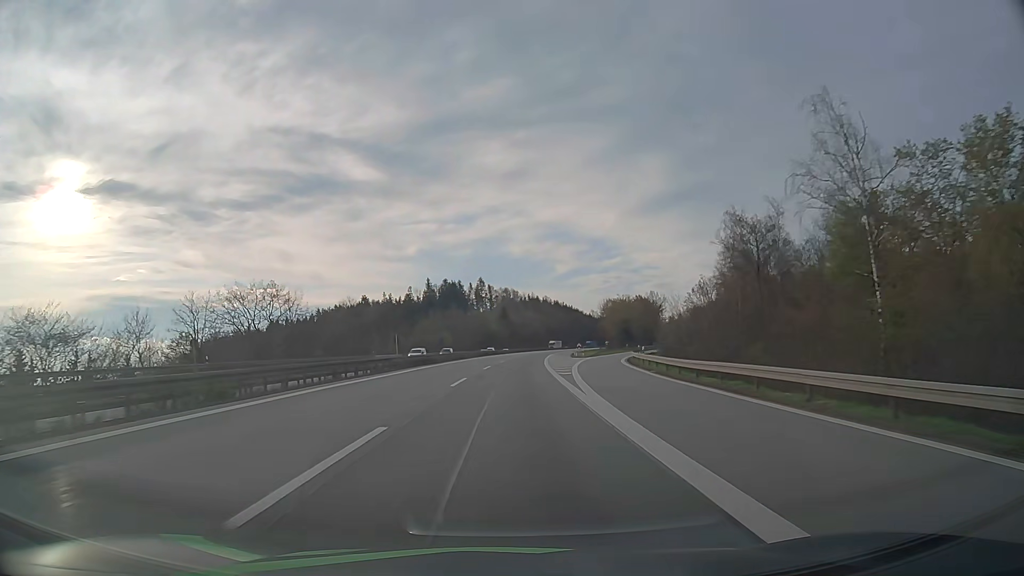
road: motorway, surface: asphalt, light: Day
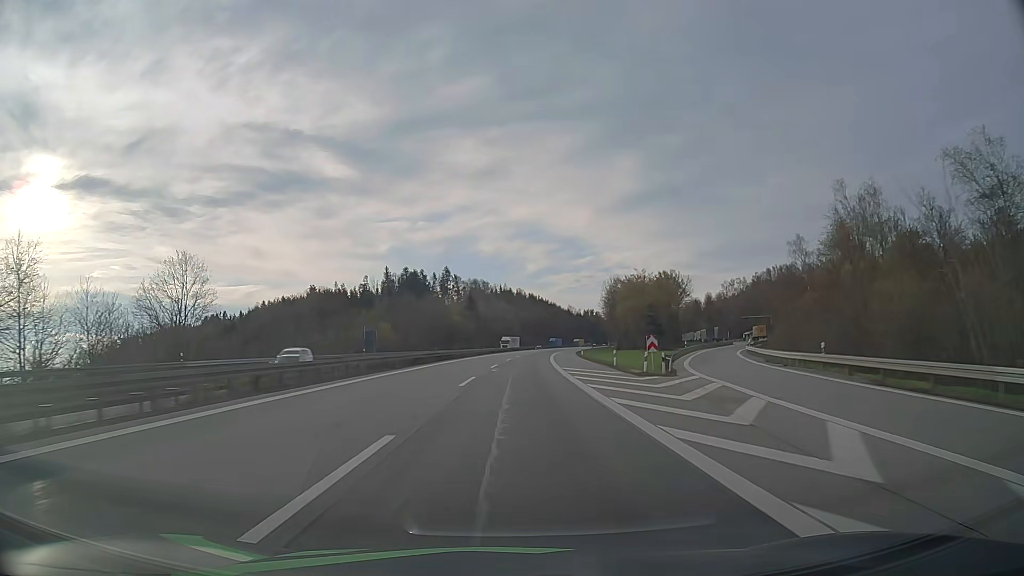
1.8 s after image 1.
(+1.1, +55.4) m; +2°
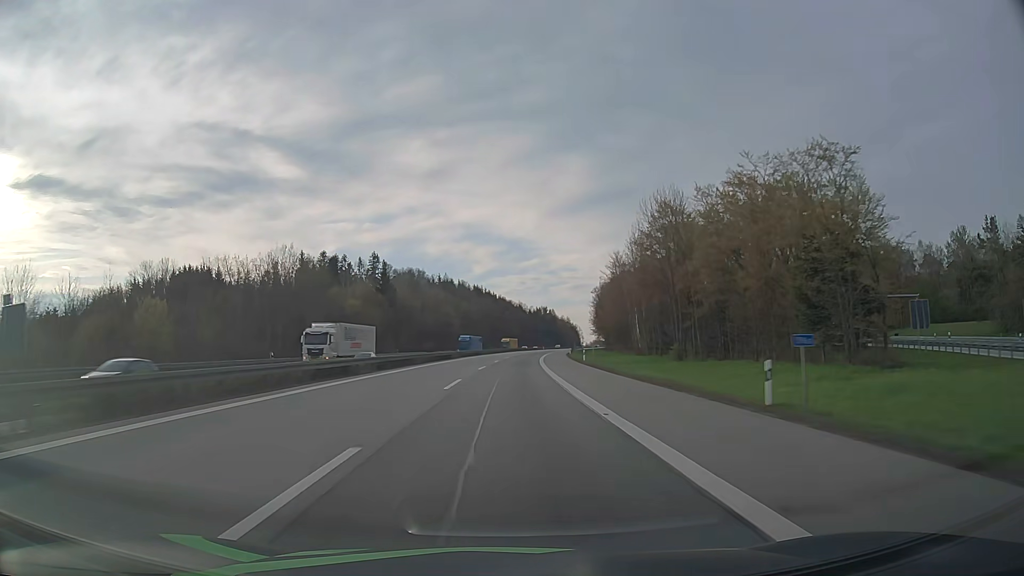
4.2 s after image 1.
(+3.0, +73.6) m; +5°
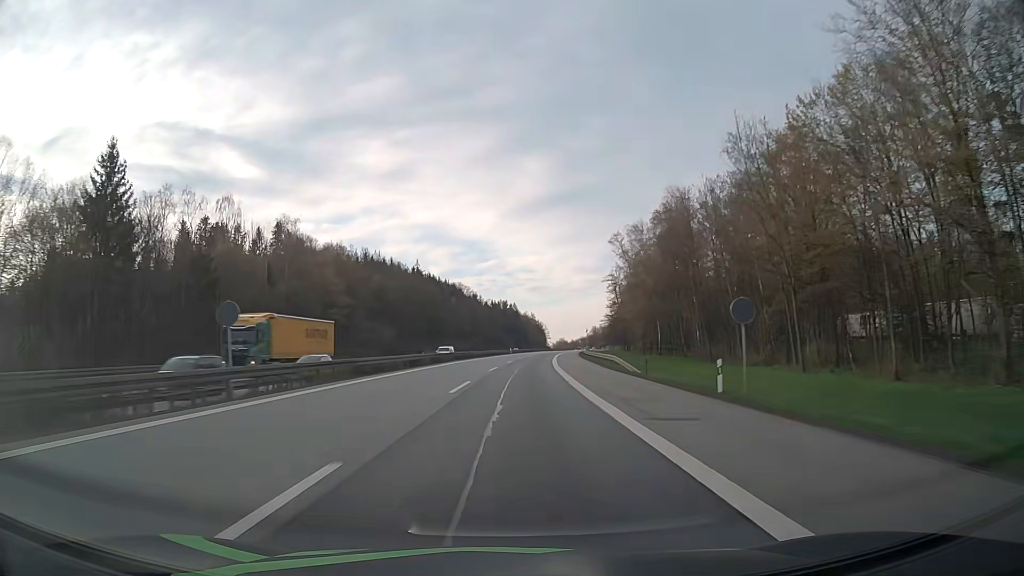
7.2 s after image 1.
(+3.3, +91.9) m; +4°
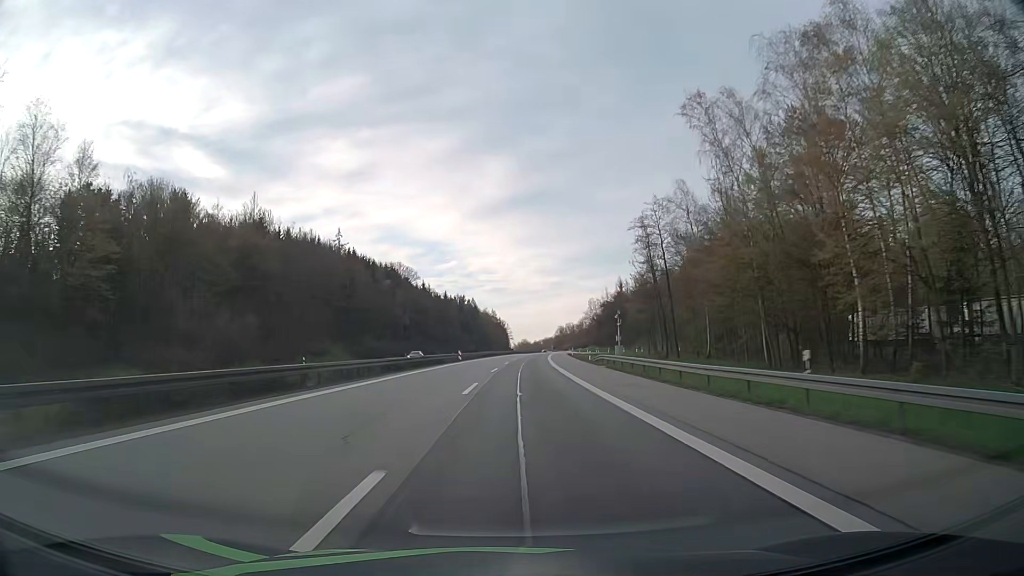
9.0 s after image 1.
(+1.4, +54.8) m; +3°
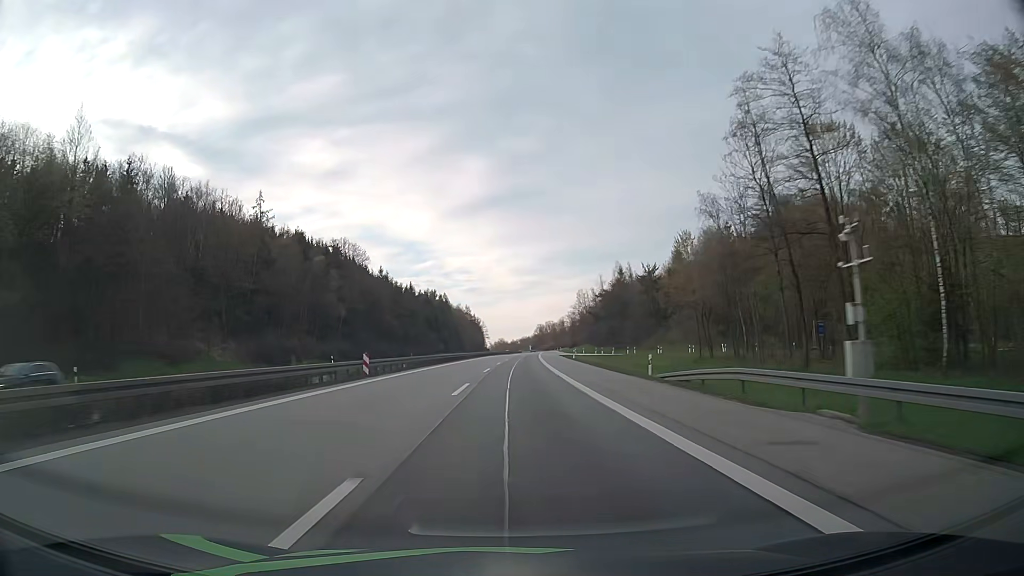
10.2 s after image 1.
(+0.8, +36.6) m; +2°
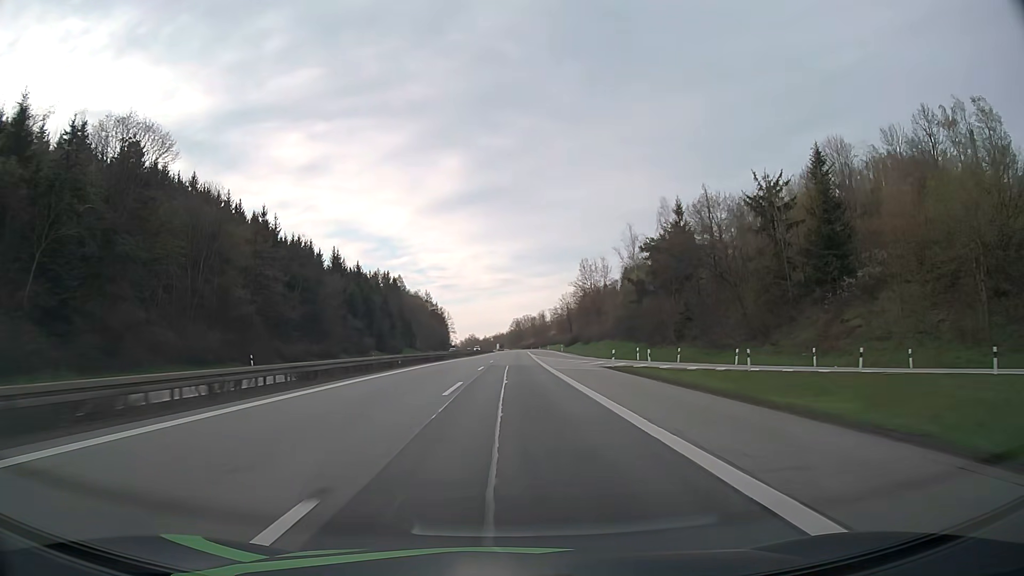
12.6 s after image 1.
(+1.7, +73.6) m; +2°
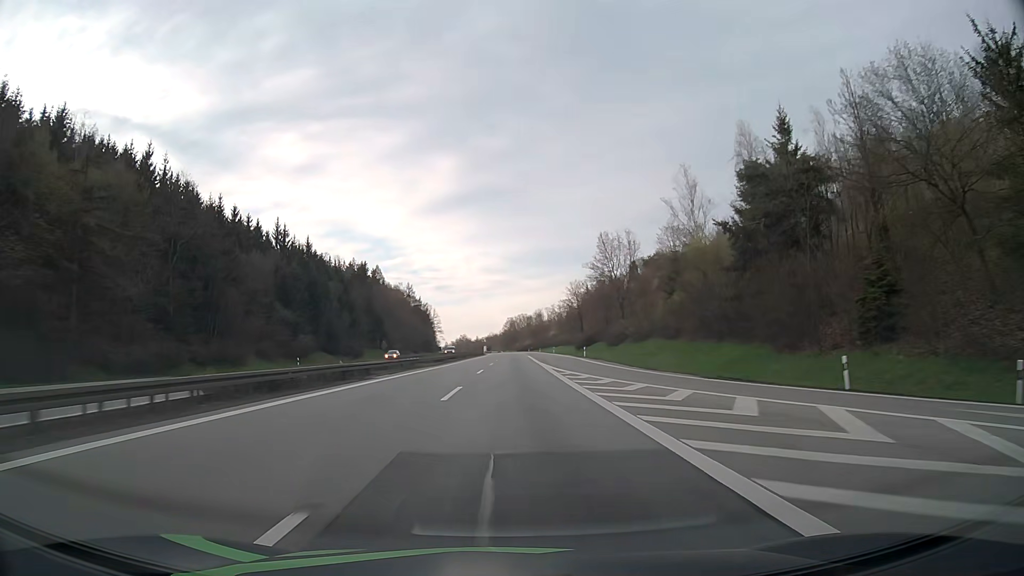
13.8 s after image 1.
(+0.2, +37.1) m; +1°
(0, +10) (0, +20) (0, +30) (0, +40) (0, +50) (0, +60) (0, +70) (0, +80) (0, +90) (0, +100) m
